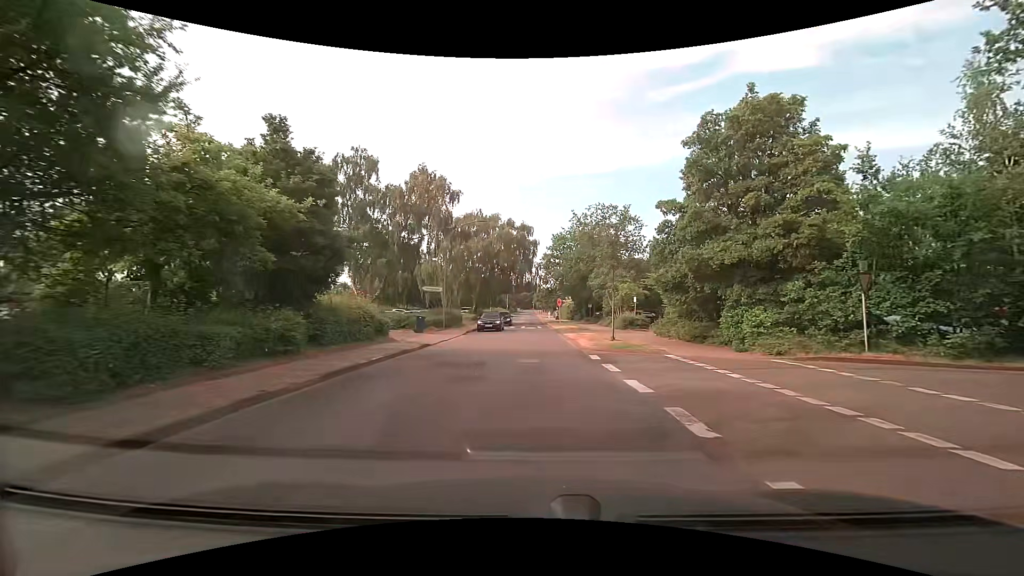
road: residential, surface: asphalt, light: Day
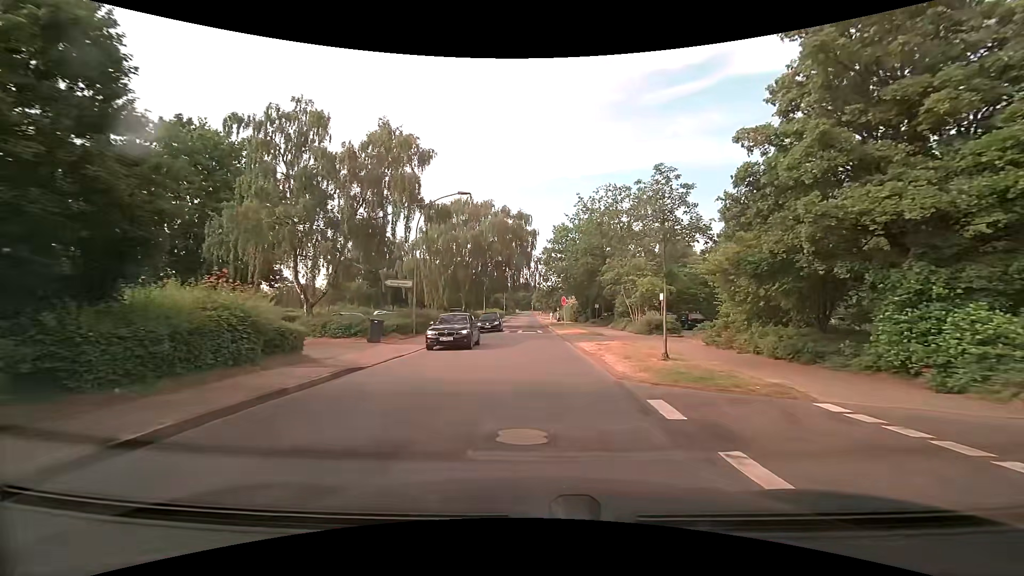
(-0.1, +8.4) m; 0°
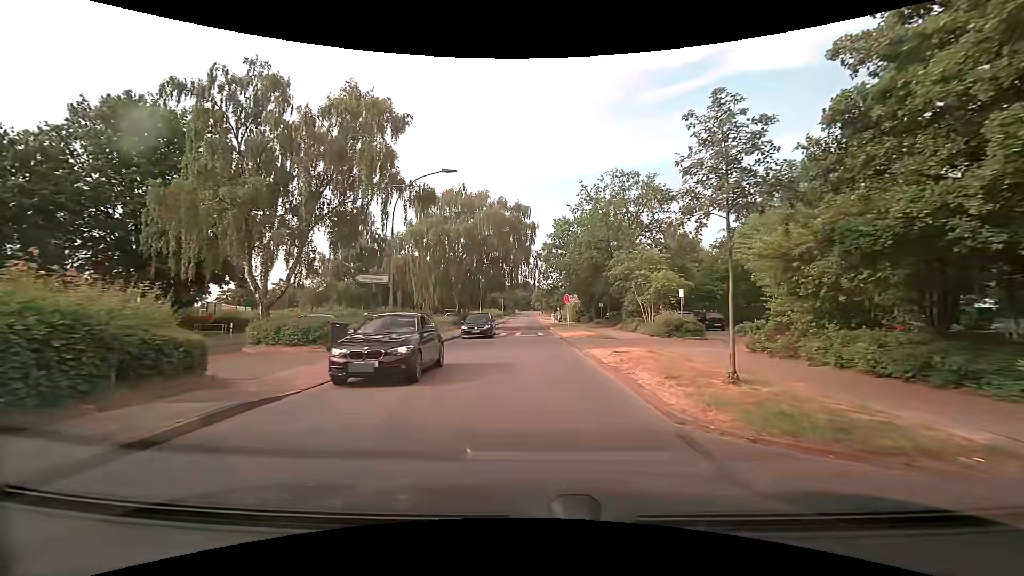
(0.0, +4.3) m; -1°
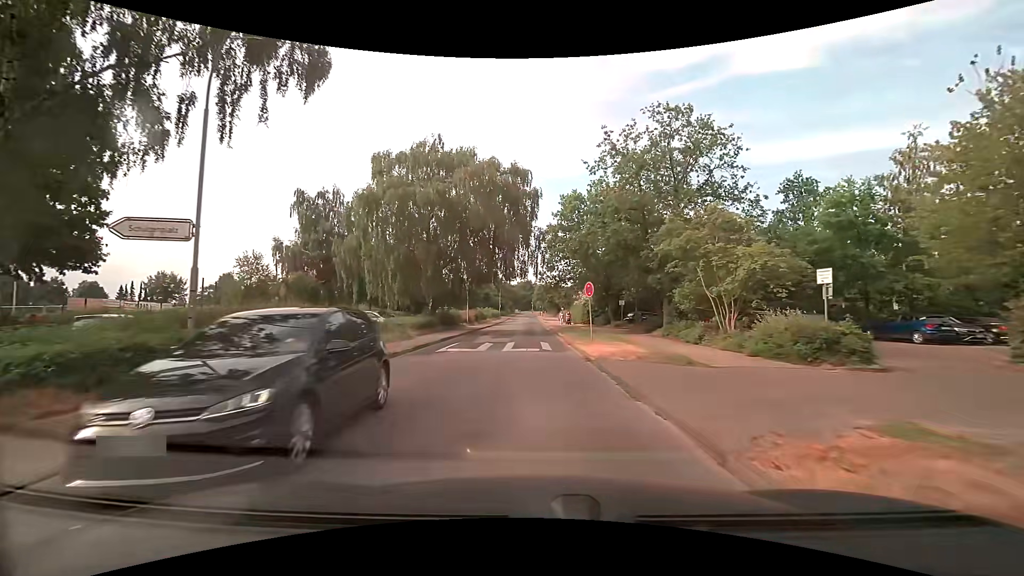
(0.0, +13.0) m; 0°
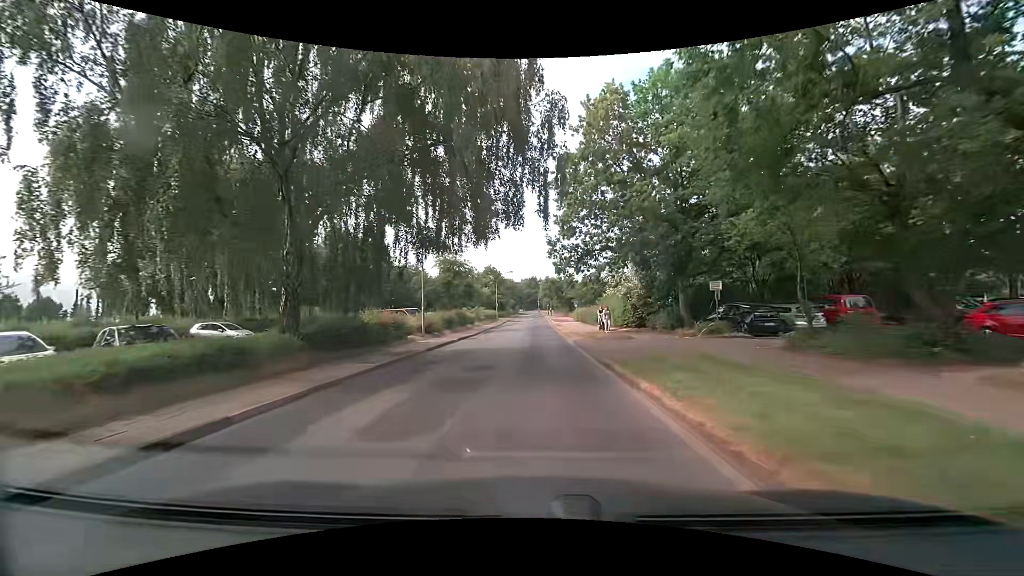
(+0.1, +21.9) m; -1°
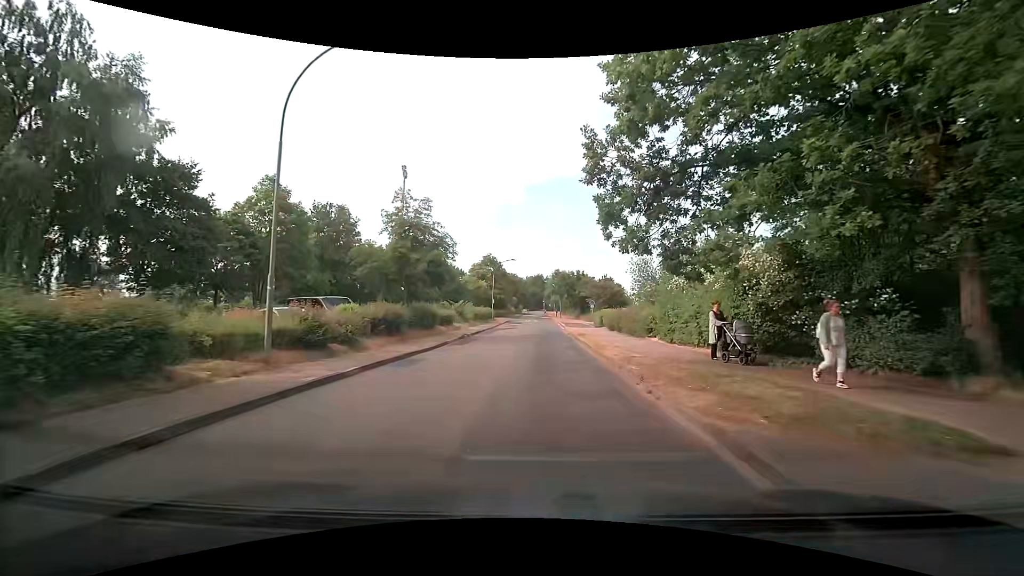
(-0.1, +16.7) m; 0°
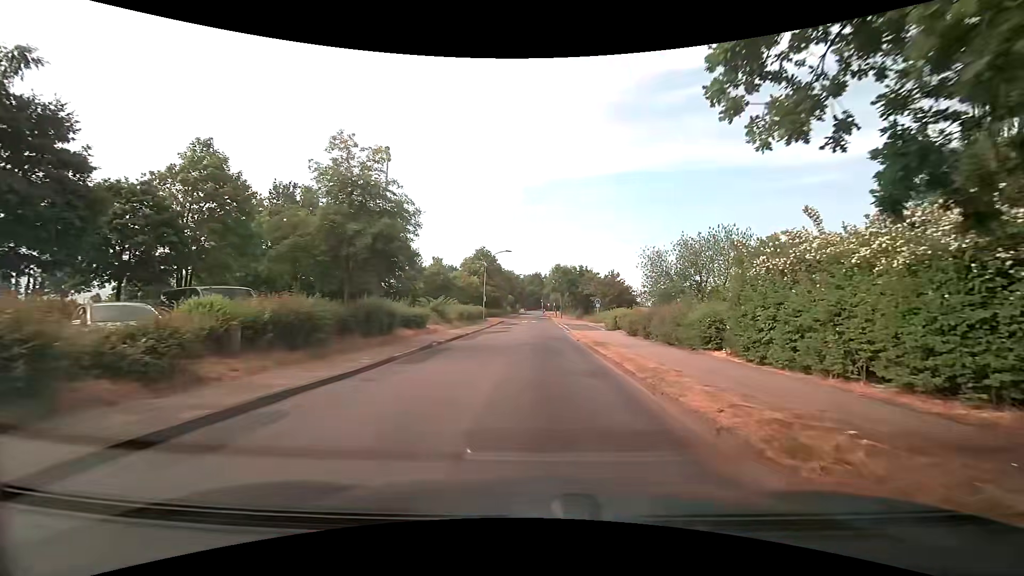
(-0.1, +8.4) m; 0°
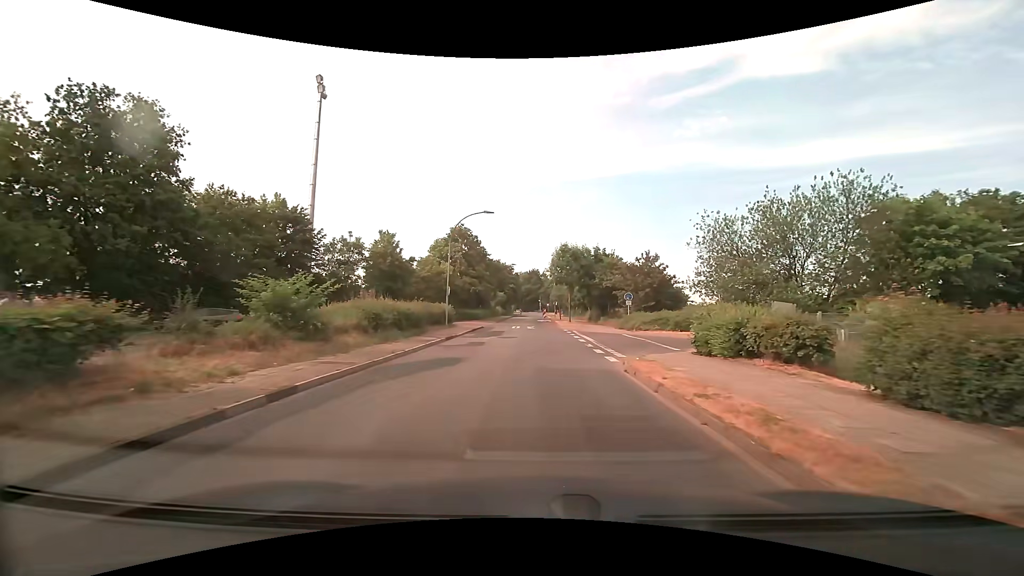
(+0.2, +21.3) m; +1°
(0, +10) (0, +20) (-1, +30) (-1, +40) (-2, +50) (-2, +60) (-1, +70) (-1, +80) (0, +90) (0, +100) m
